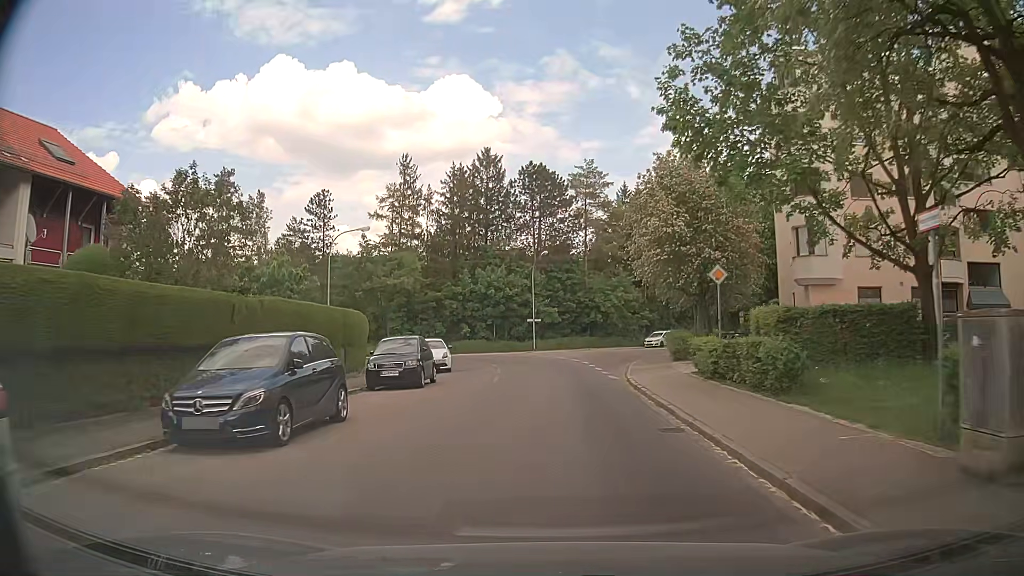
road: unclassified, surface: asphalt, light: Day
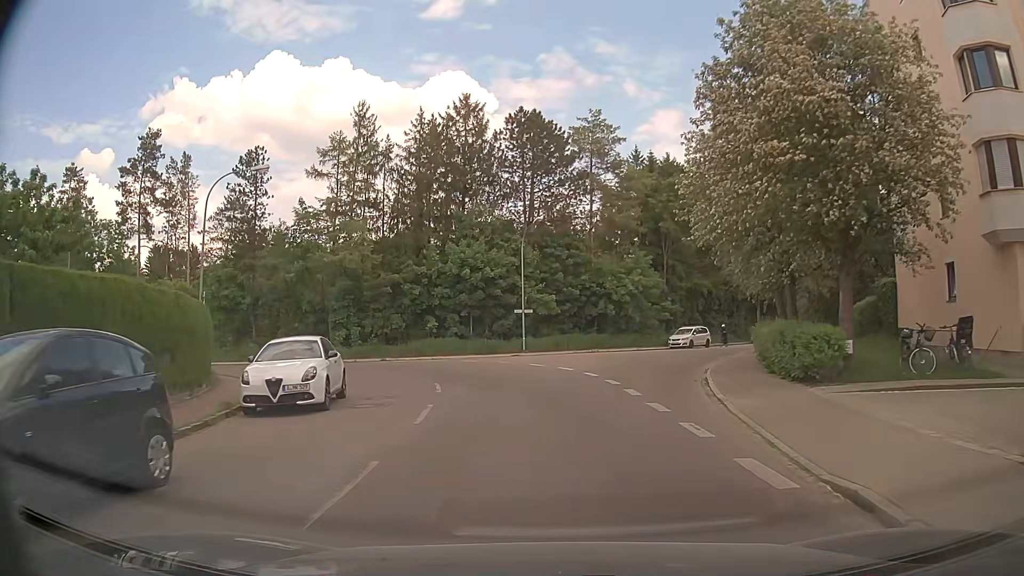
(+0.1, +16.0) m; 0°
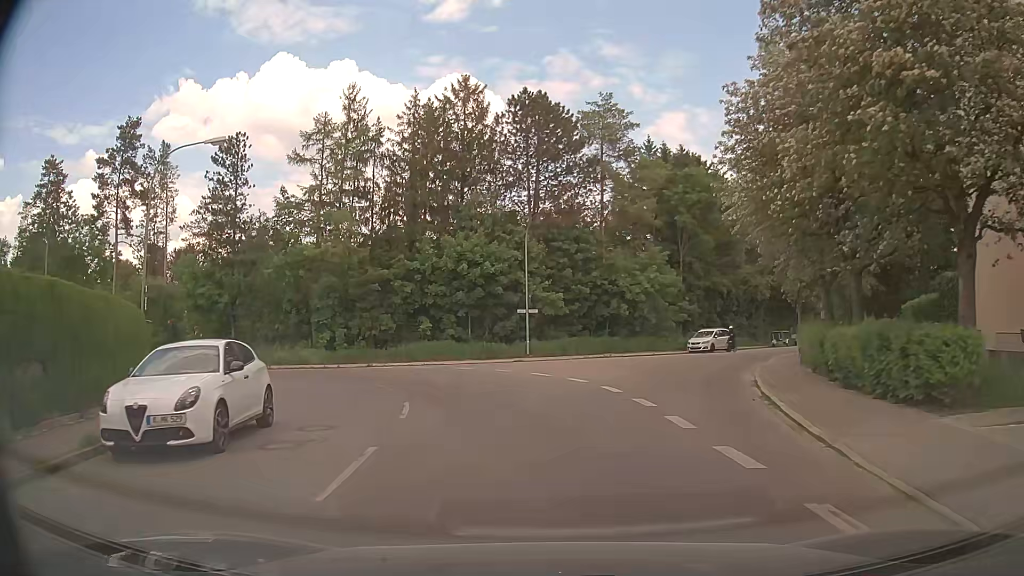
(0.0, +4.8) m; 0°
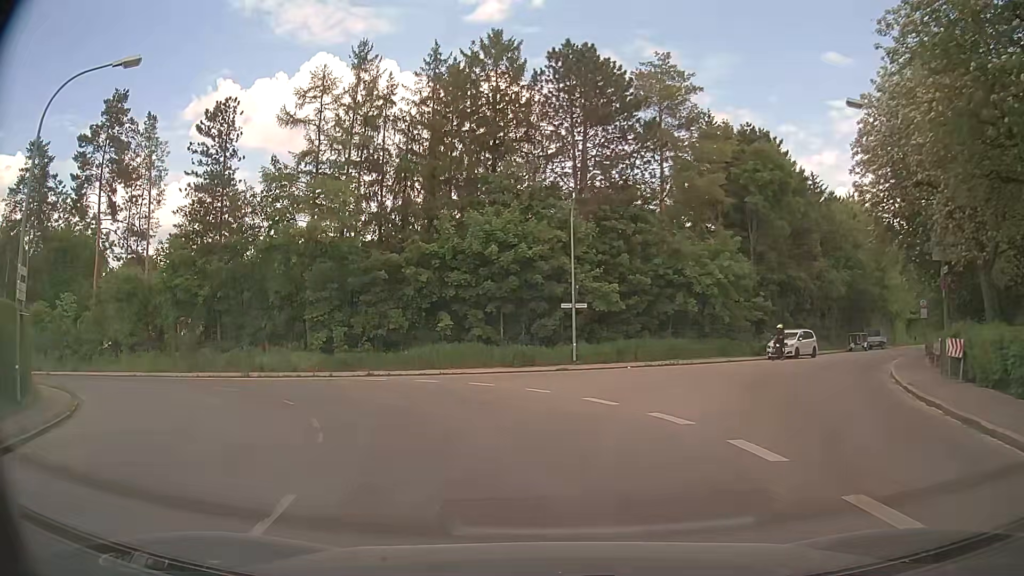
(-0.2, +8.5) m; -4°
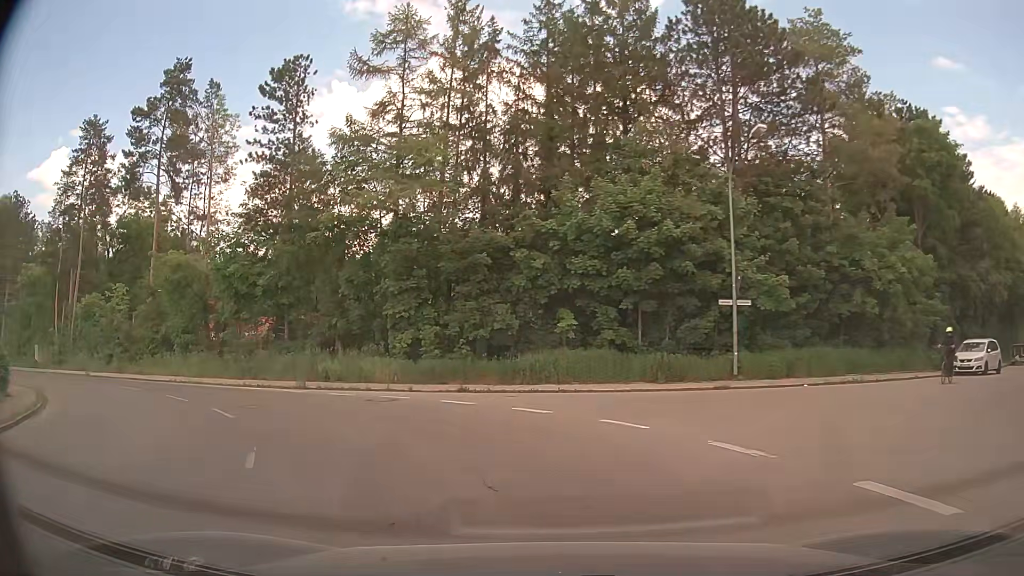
(-0.6, +7.7) m; -10°
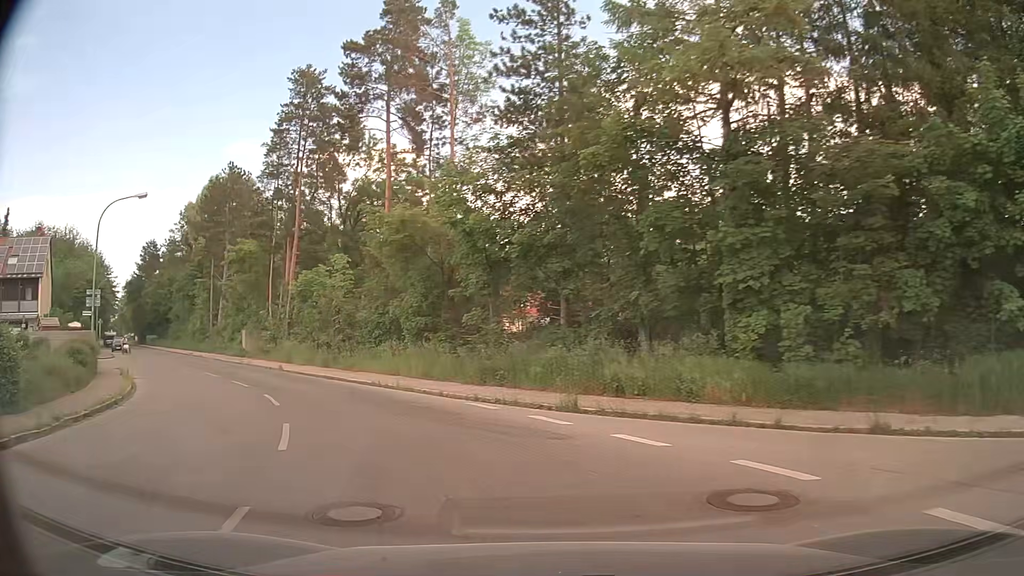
(-2.2, +10.9) m; -24°
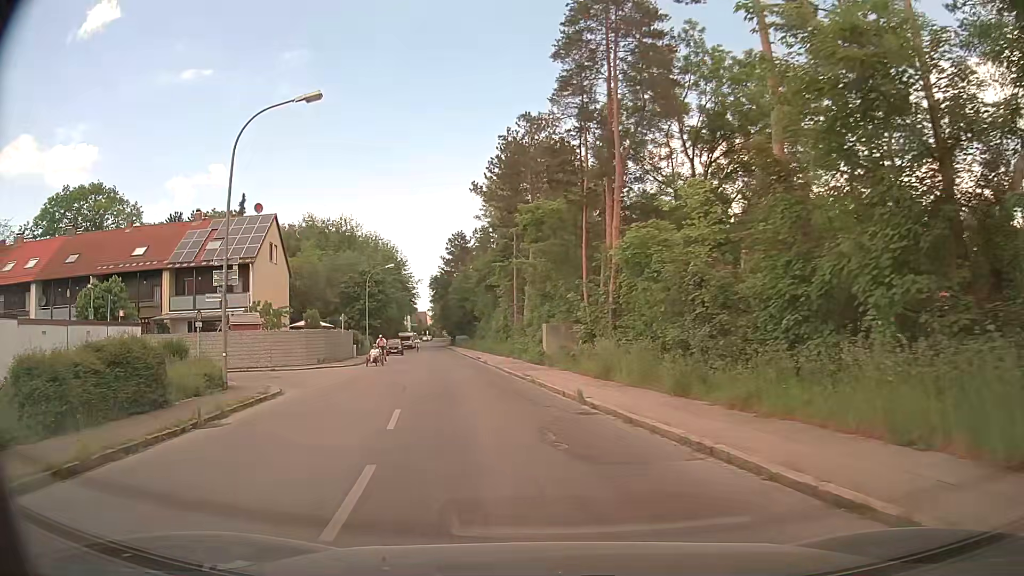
(-4.9, +16.0) m; -29°
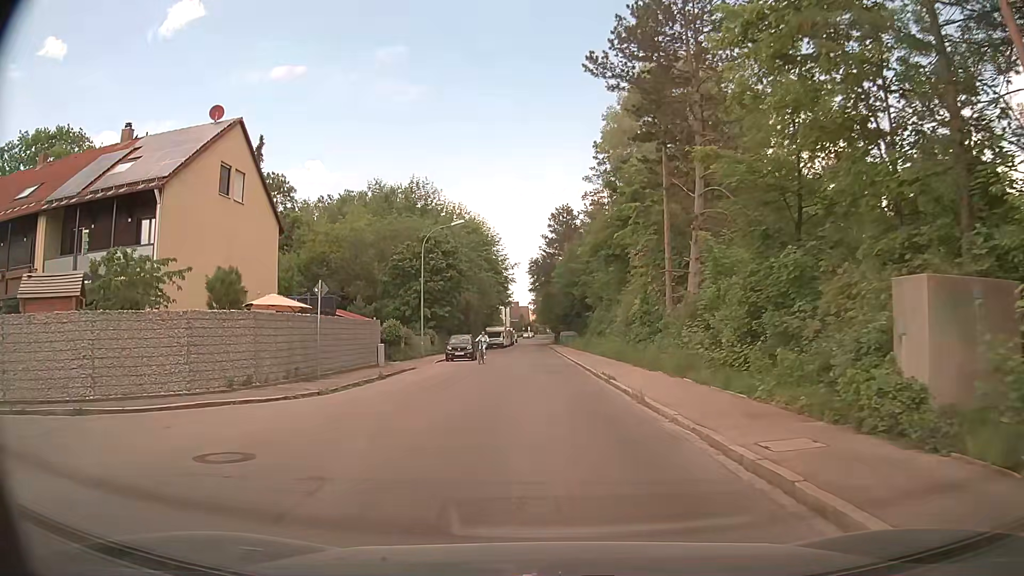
(-3.5, +23.6) m; -10°
(0, +10) (0, +20) (-1, +30) (-1, +40) (-1, +50) (-1, +60) (-2, +70) (-2, +80) (-2, +90) (-3, +100) m
